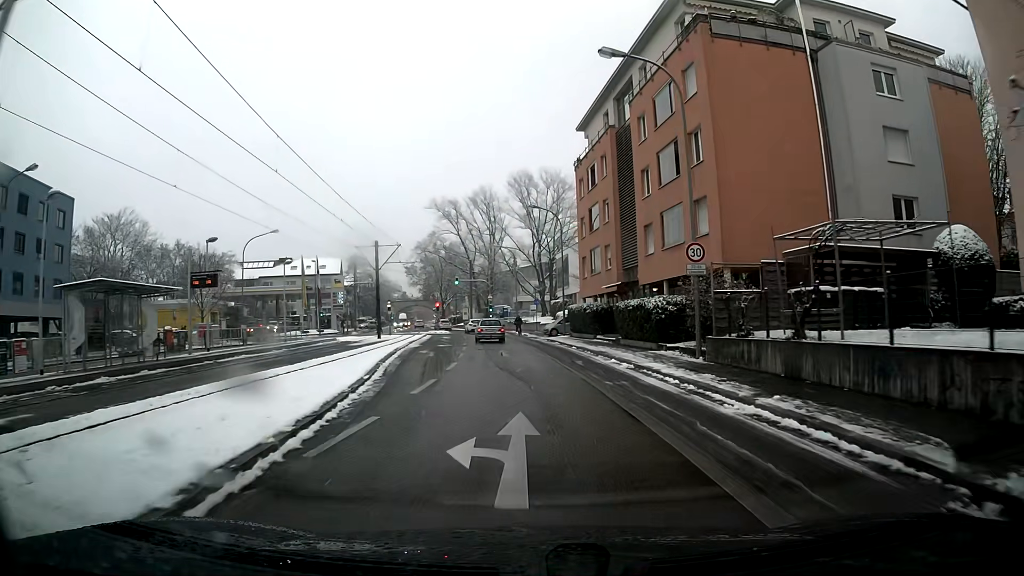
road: secondary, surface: asphalt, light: Day
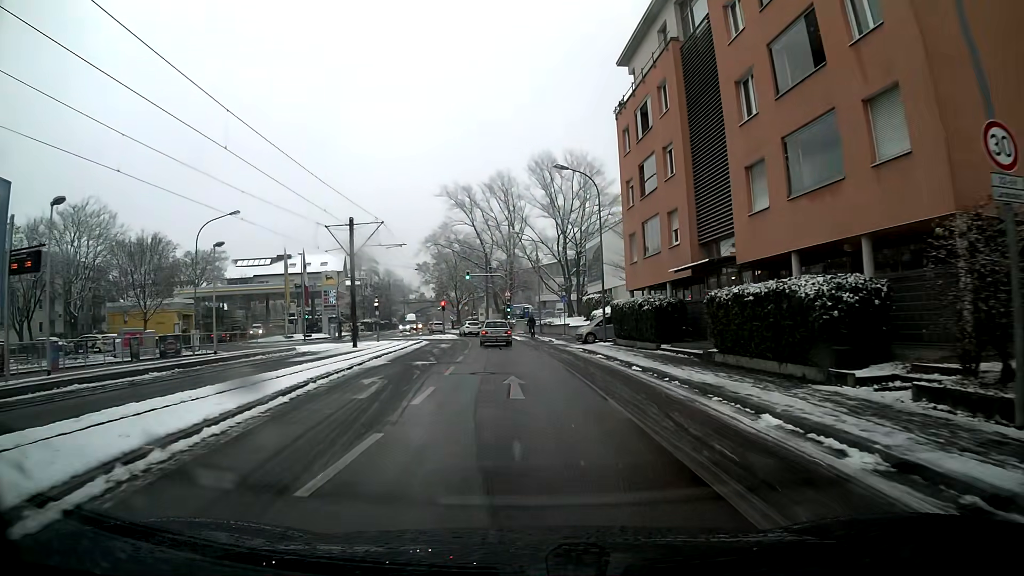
(-0.2, +13.1) m; -2°
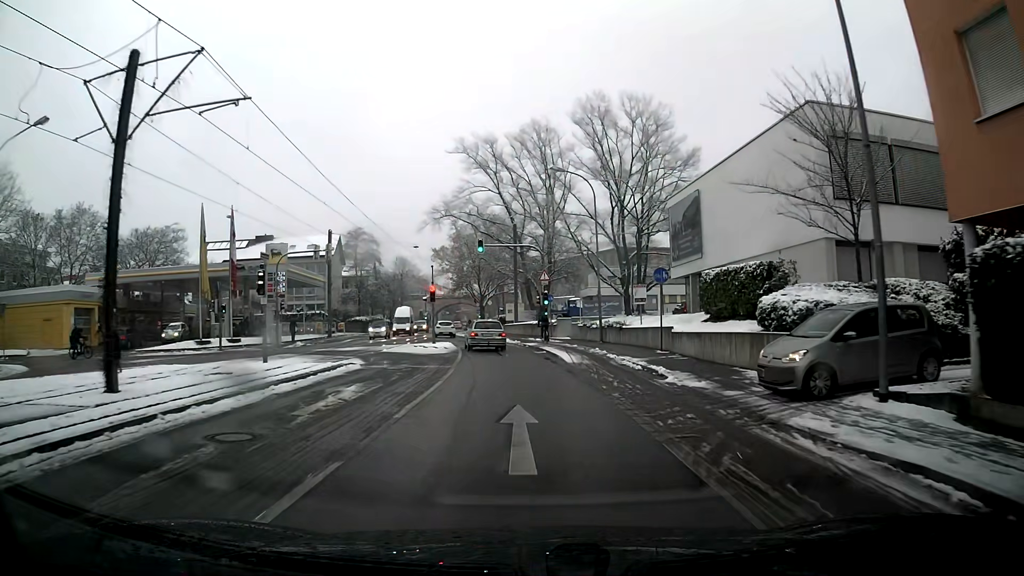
(-0.8, +25.9) m; -3°
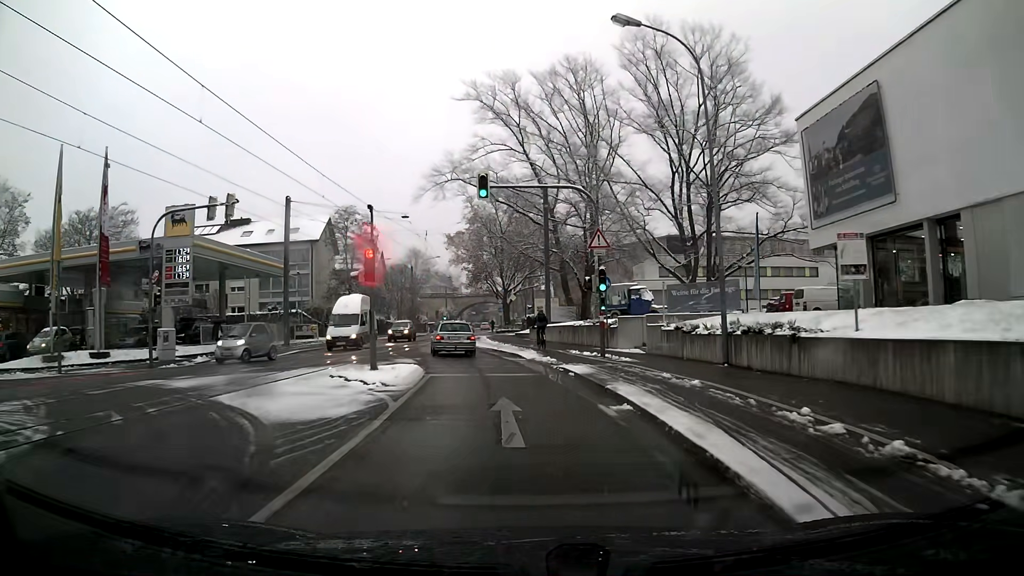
(-0.4, +18.9) m; -3°
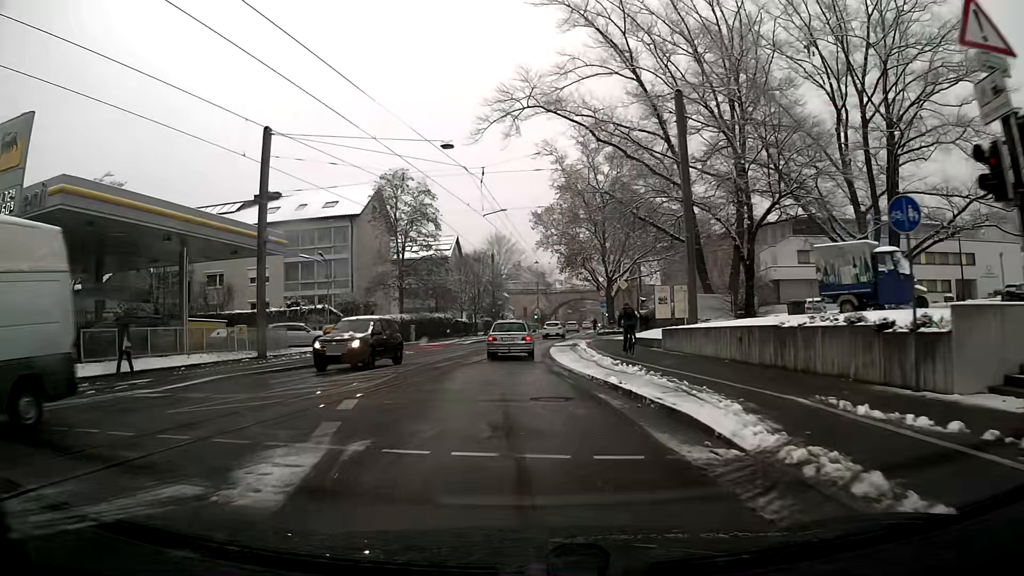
(-1.4, +18.1) m; -9°
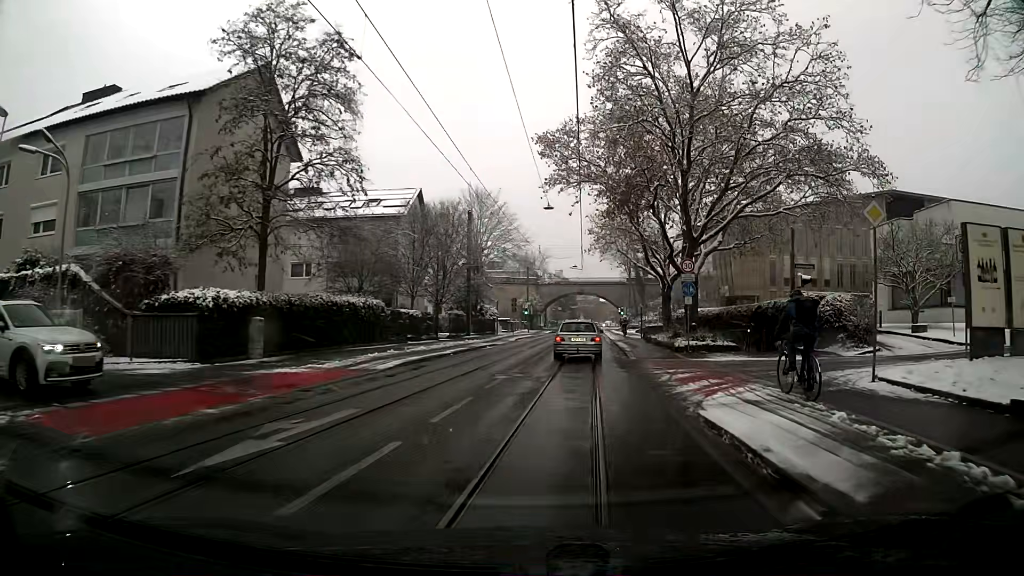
(-0.1, +29.8) m; +4°
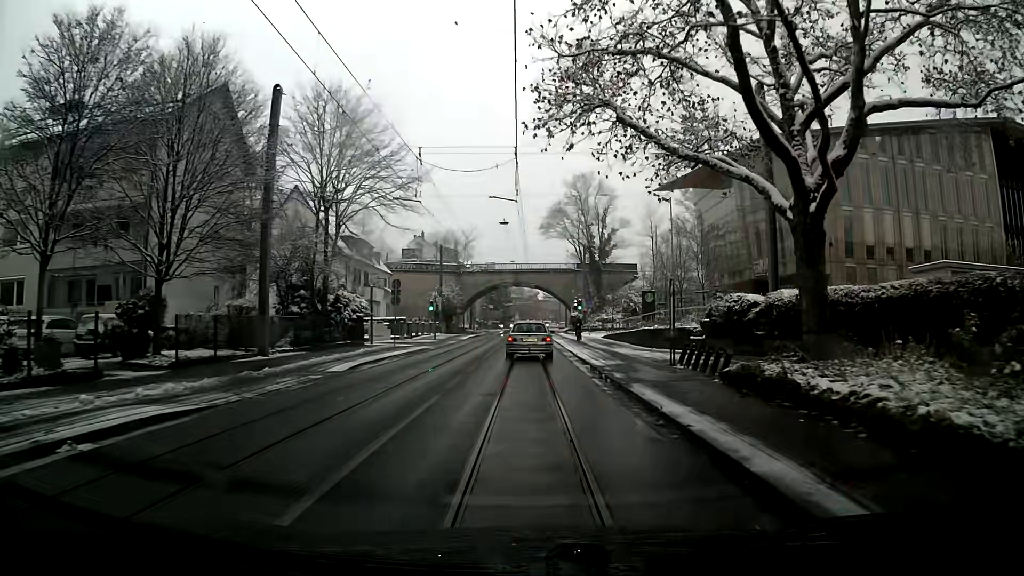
(+1.6, +30.4) m; +4°
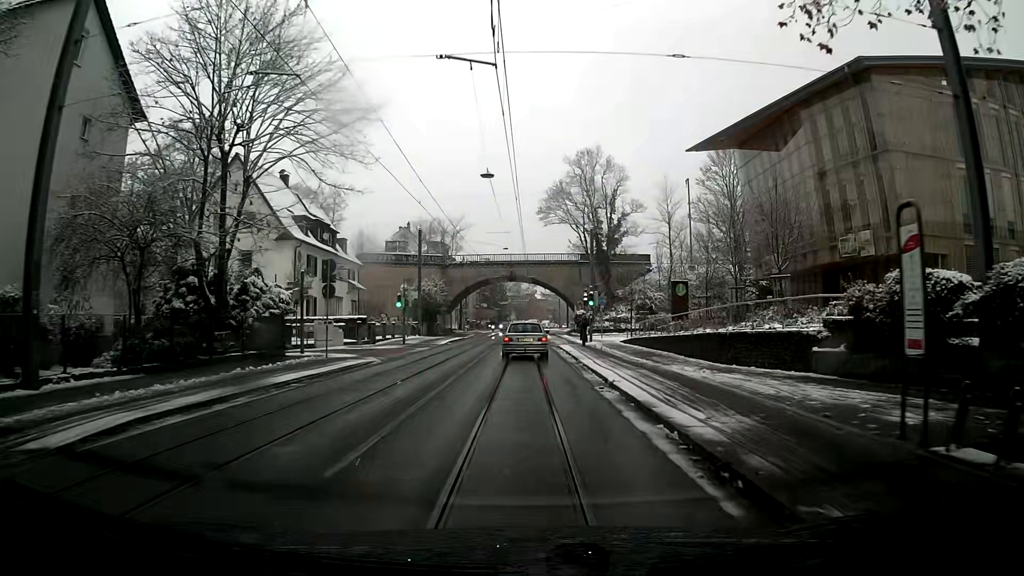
(0.0, +12.6) m; 0°
